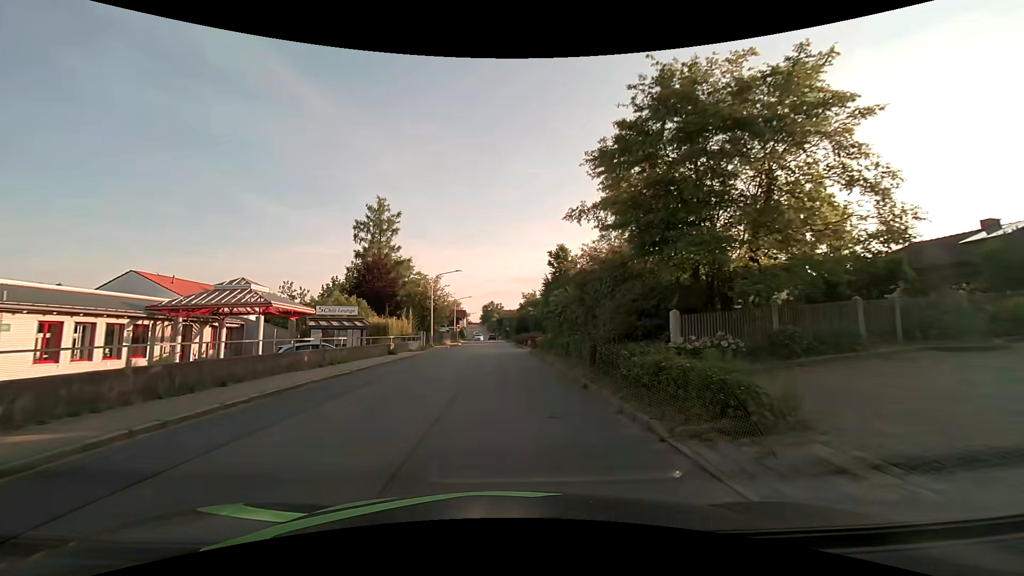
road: tertiary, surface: asphalt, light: Day
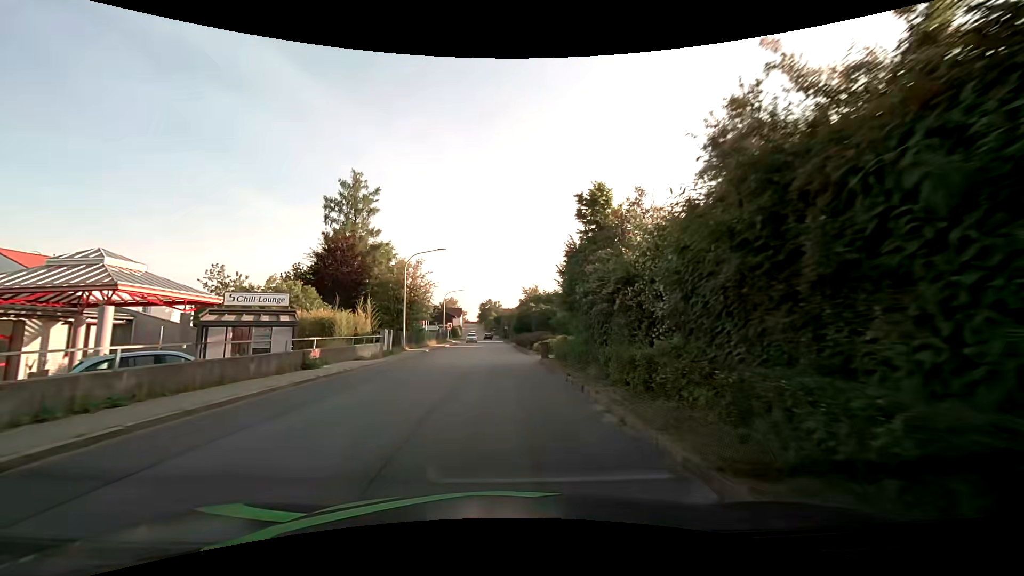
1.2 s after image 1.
(0.0, +12.0) m; 0°
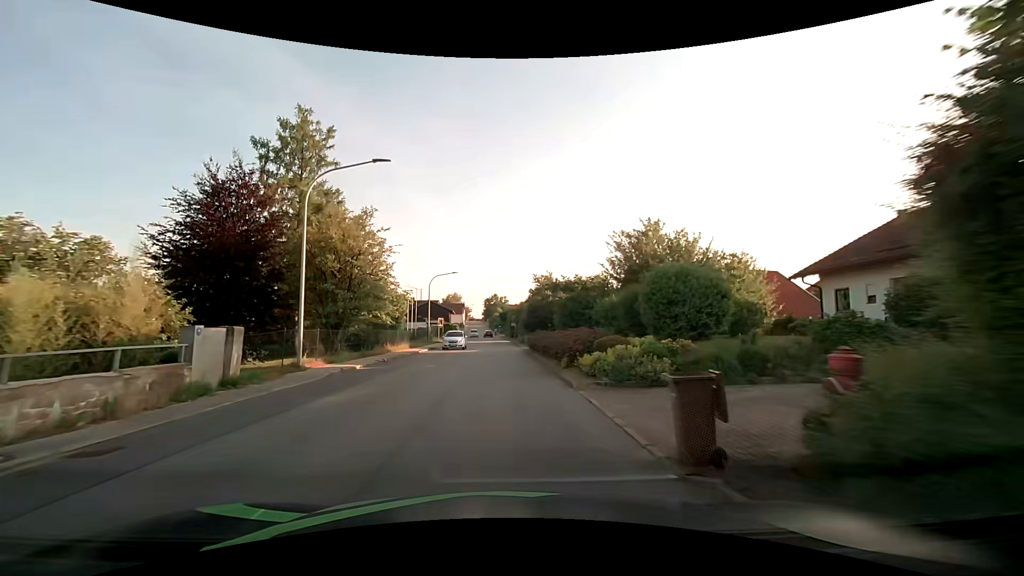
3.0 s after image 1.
(+0.2, +18.6) m; 0°
(0, +10) (0, +20) (0, +30) (-1, +40) (-1, +50) (-1, +60) (-2, +70) (-2, +80) (-3, +90) (-4, +100) m
